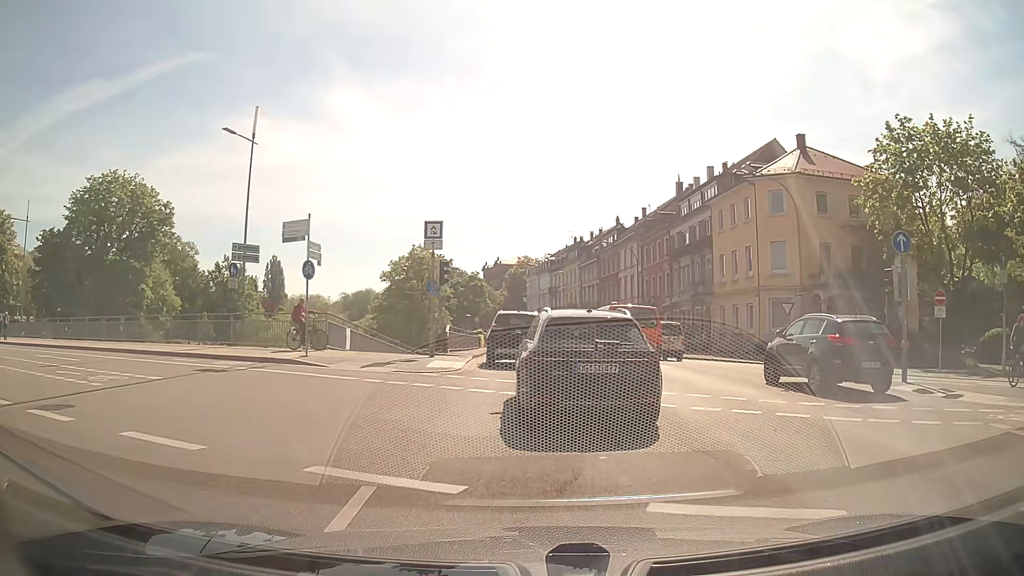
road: primary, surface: asphalt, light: Day
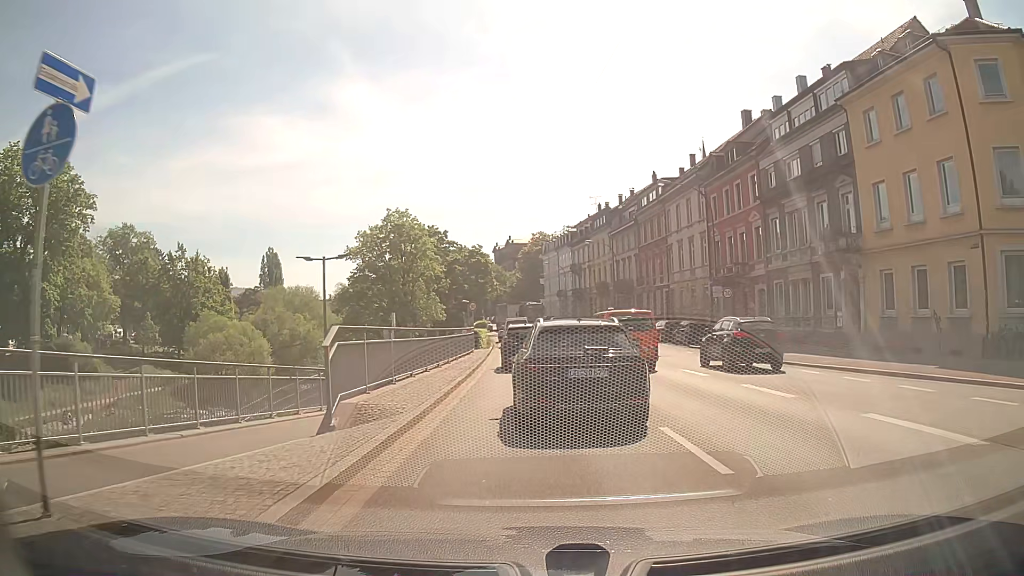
(-0.5, +21.8) m; -2°
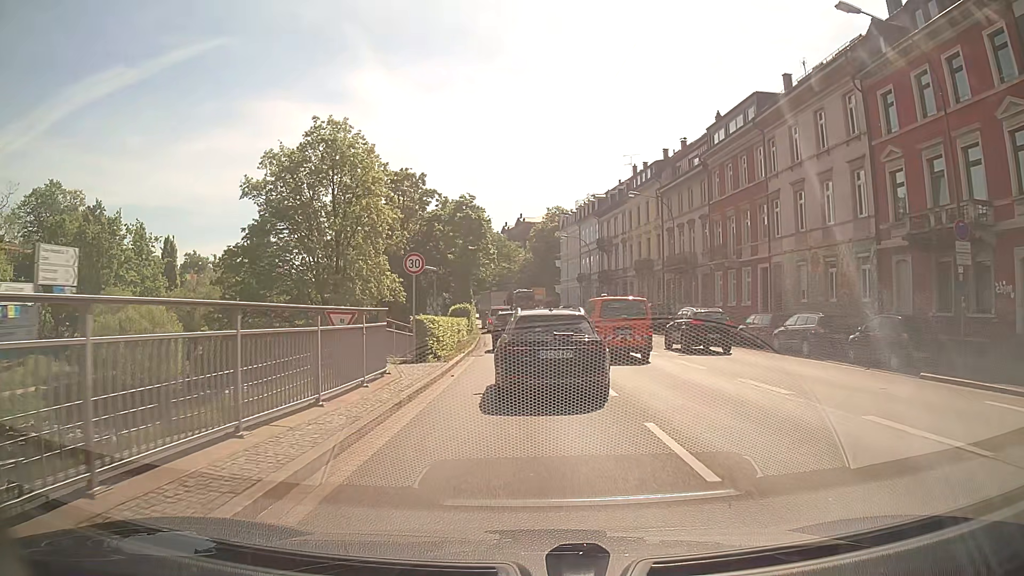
(-0.1, +24.6) m; -1°
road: secondary_link
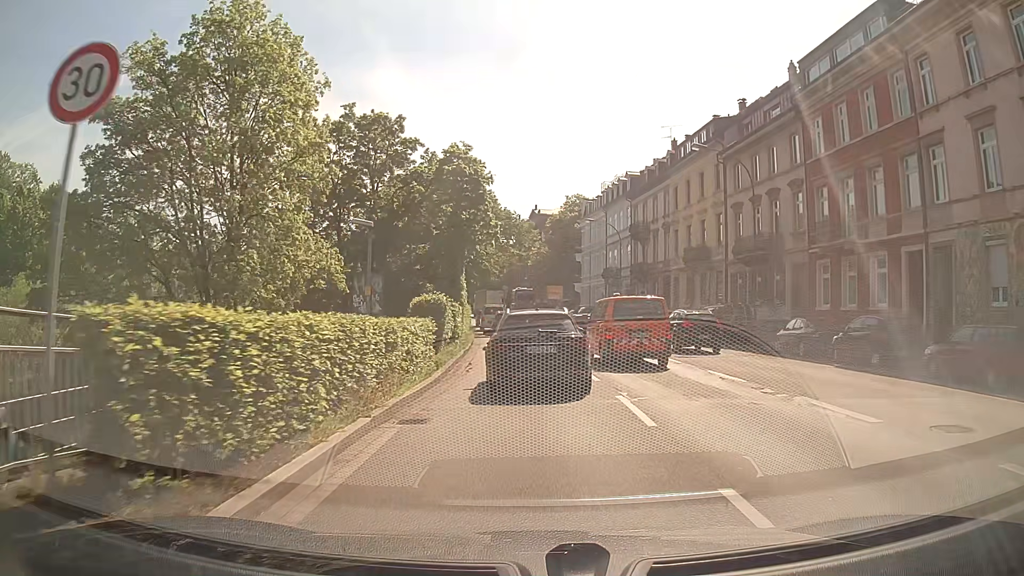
(-0.1, +15.2) m; -1°
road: primary
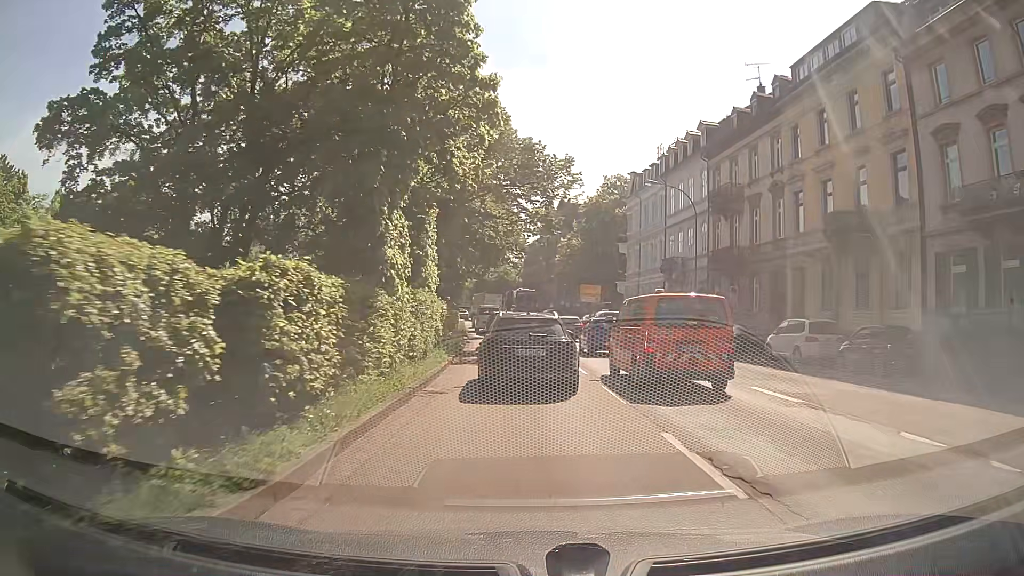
(-0.3, +21.1) m; -2°
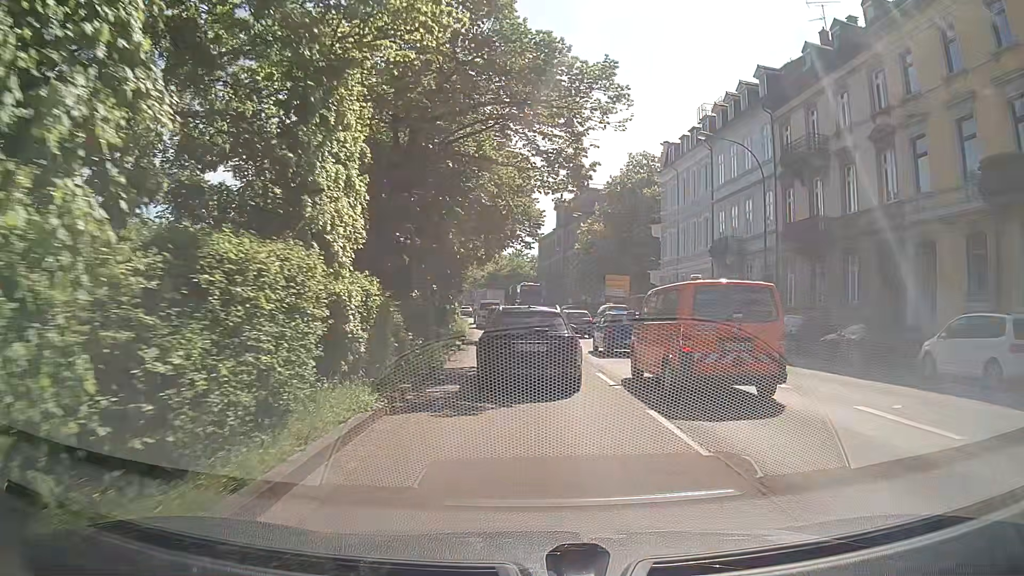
(-0.2, +10.5) m; -3°
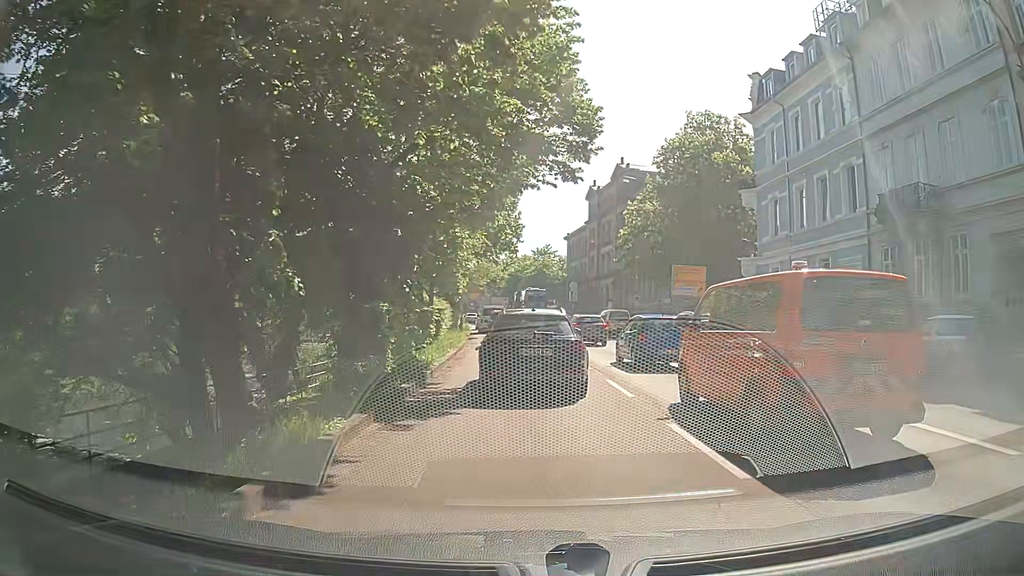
(-0.1, +18.5) m; -2°
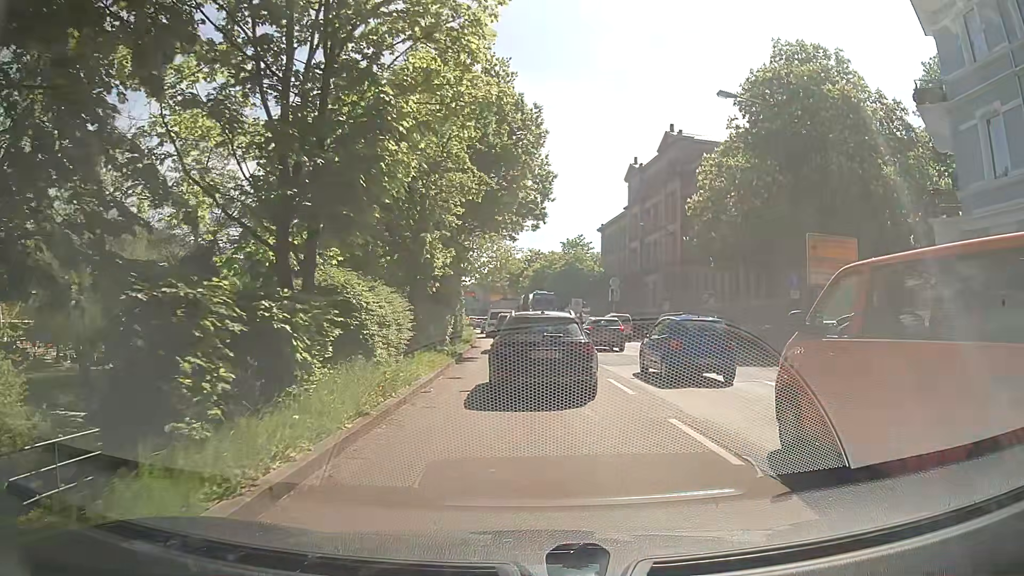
(+0.1, +17.4) m; -2°
